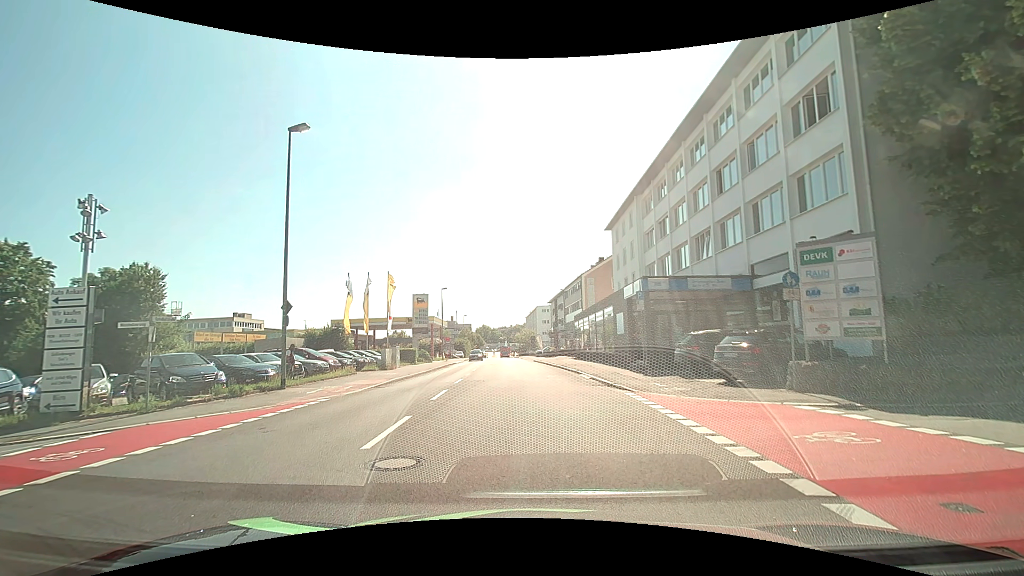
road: tertiary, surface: asphalt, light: Day
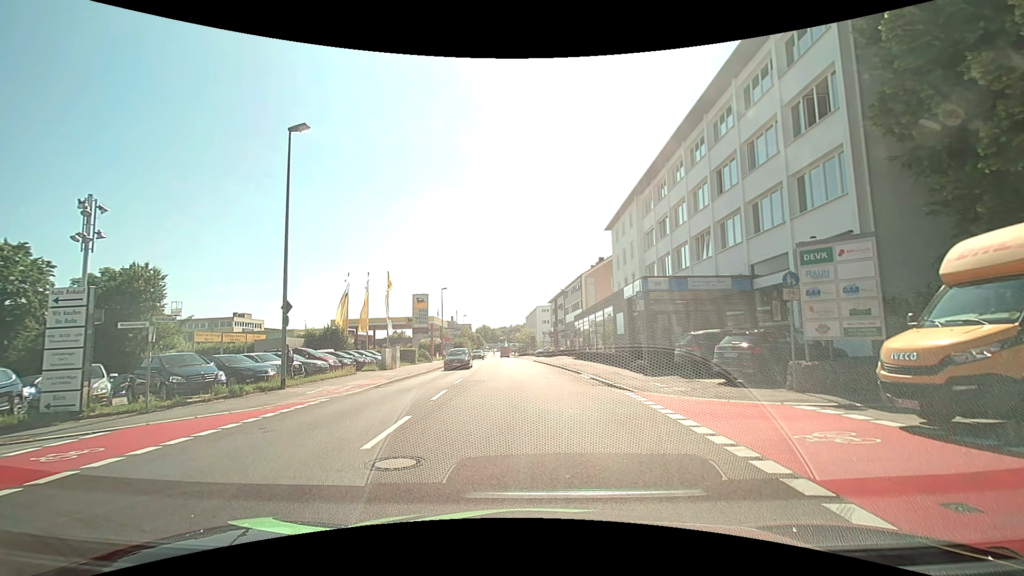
(0.0, 0.0) m; 0°
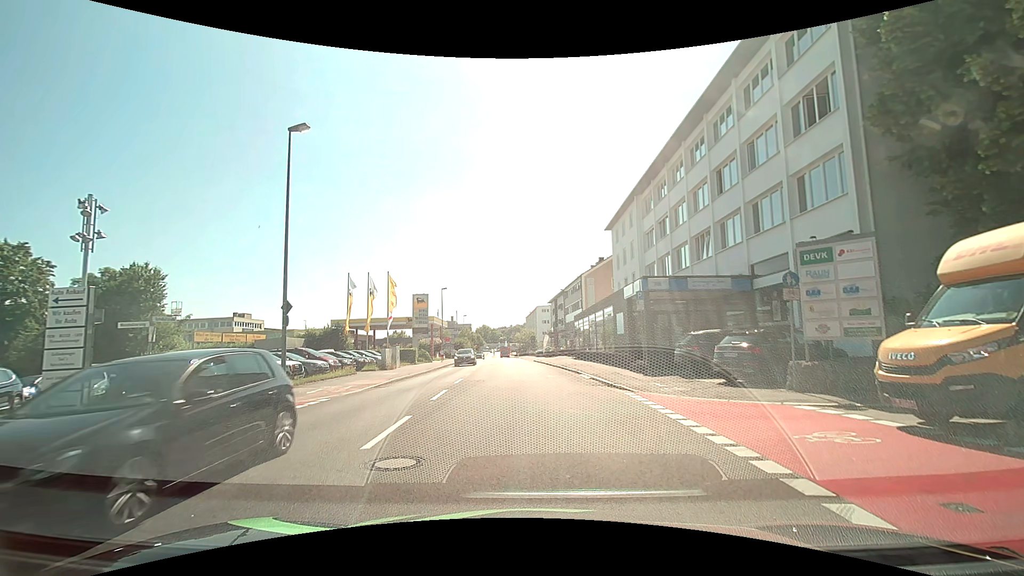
(0.0, 0.0) m; 0°
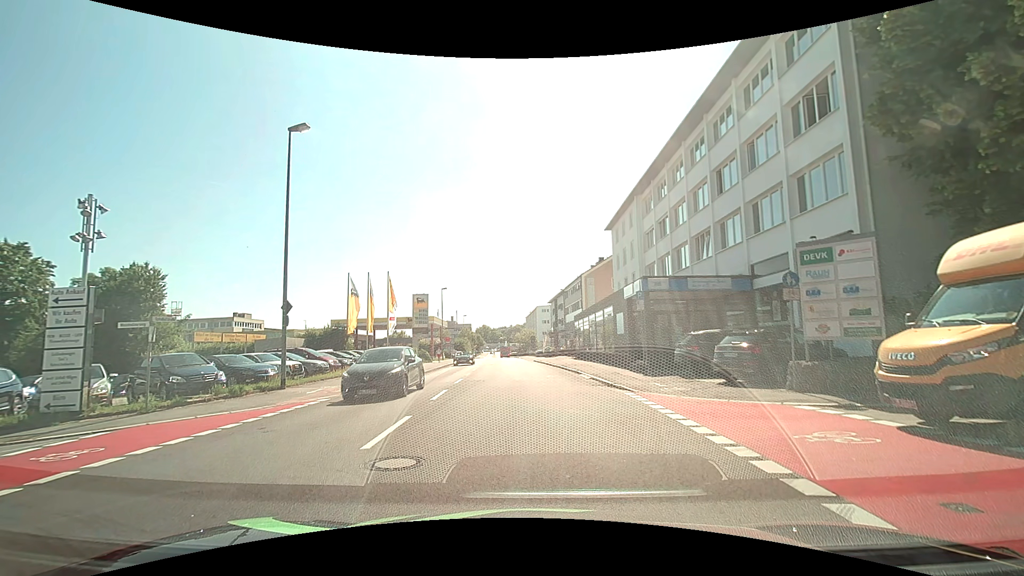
(0.0, 0.0) m; 0°
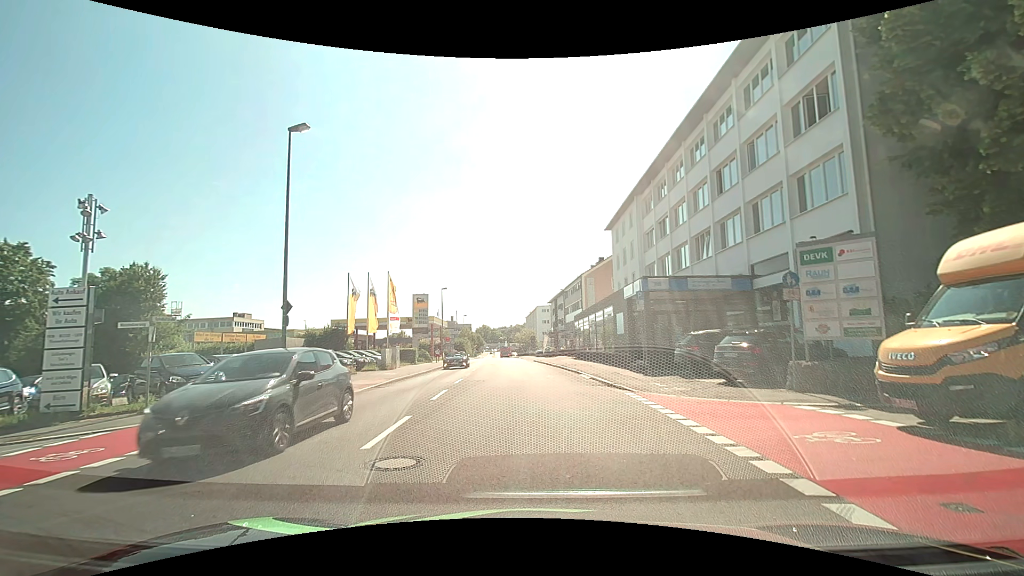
(0.0, 0.0) m; 0°
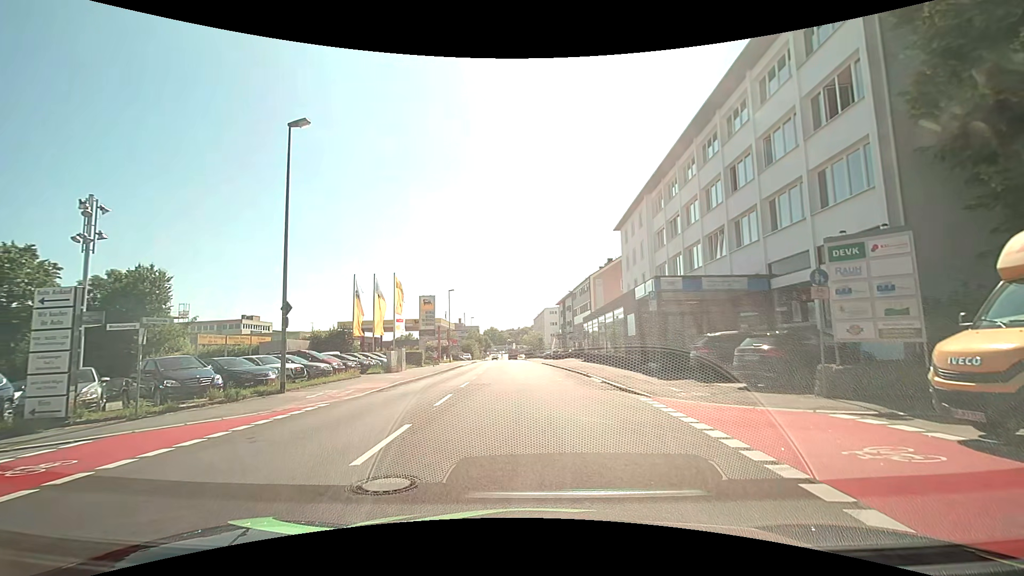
(0.0, +0.8) m; 0°
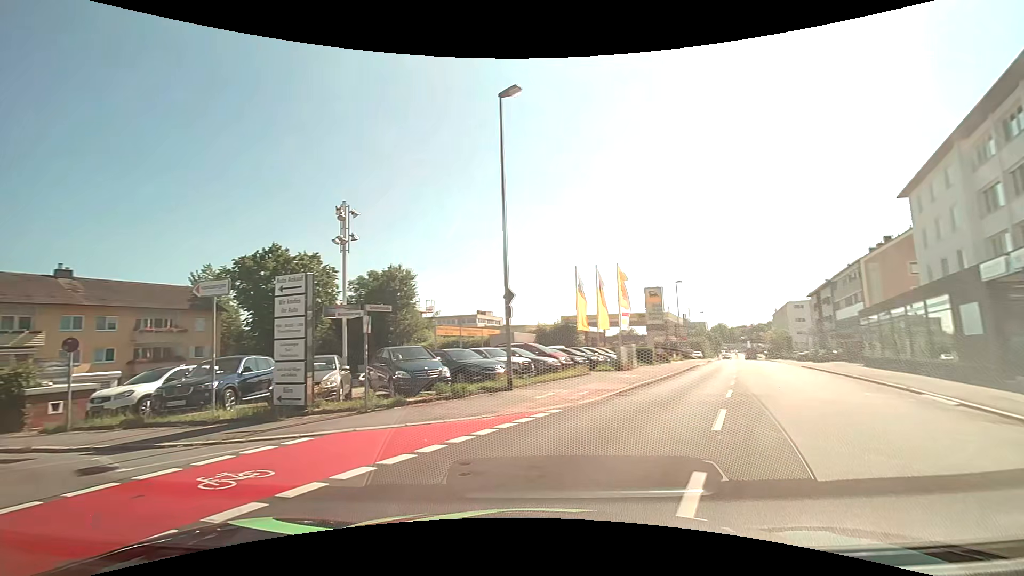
(-0.7, +3.7) m; -28°
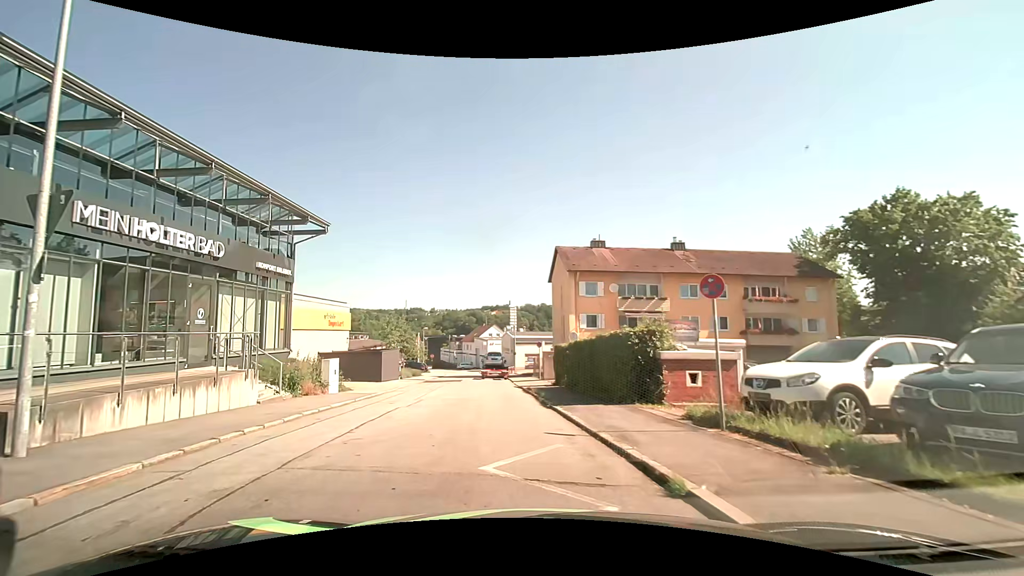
(-5.0, +8.0) m; -59°
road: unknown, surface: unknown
(-1, +10) (-2, +20) (-4, +30) (-6, +40) (-7, +49) (-7, +59) (-8, +69) (-9, +79) (-11, +89) (-14, +99) m
